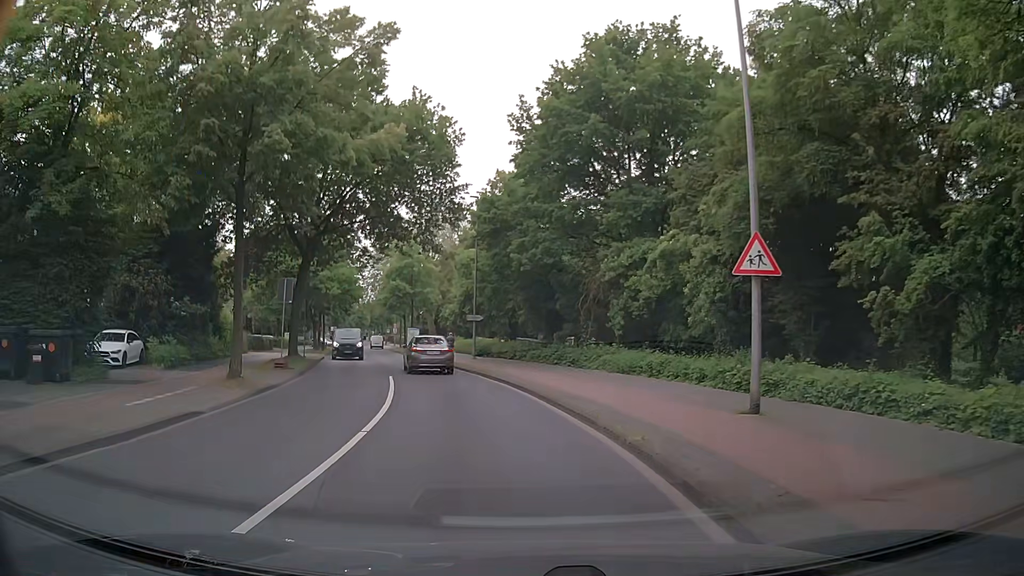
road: tertiary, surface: asphalt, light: Day
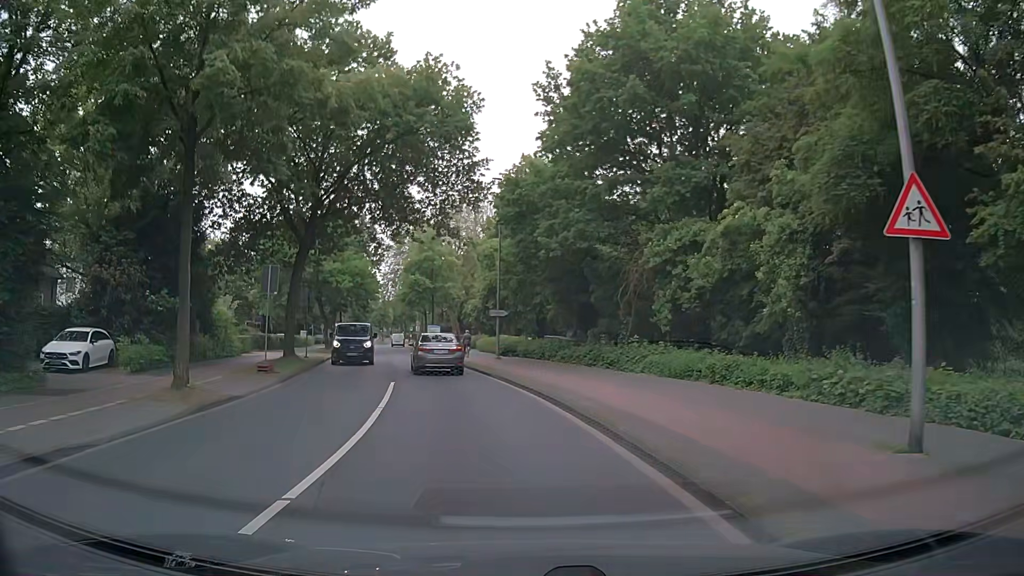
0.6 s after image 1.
(-0.1, +4.3) m; -2°
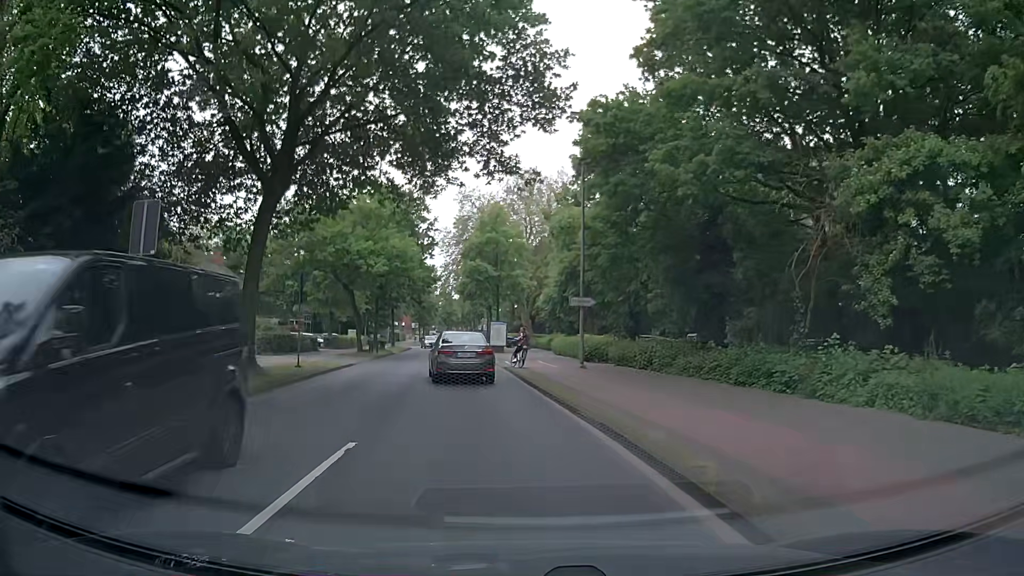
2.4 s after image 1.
(-0.8, +11.3) m; -6°
(-1, +10) (-2, +20) (-3, +30) (-4, +40) (-6, +50) (-7, +60) (-8, +70) (-9, +79) (-9, +89) (-10, +99) m
